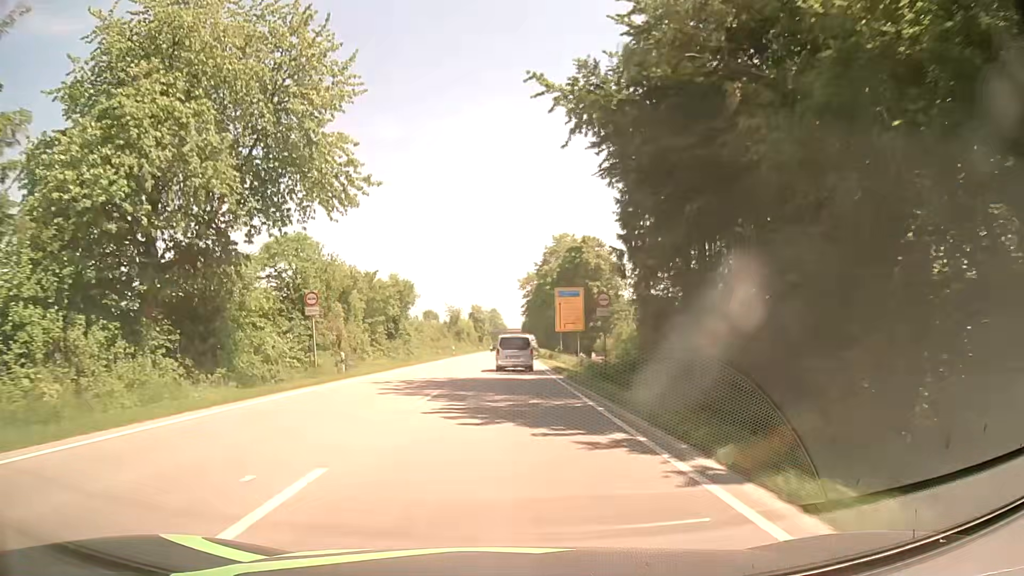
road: primary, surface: asphalt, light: Day
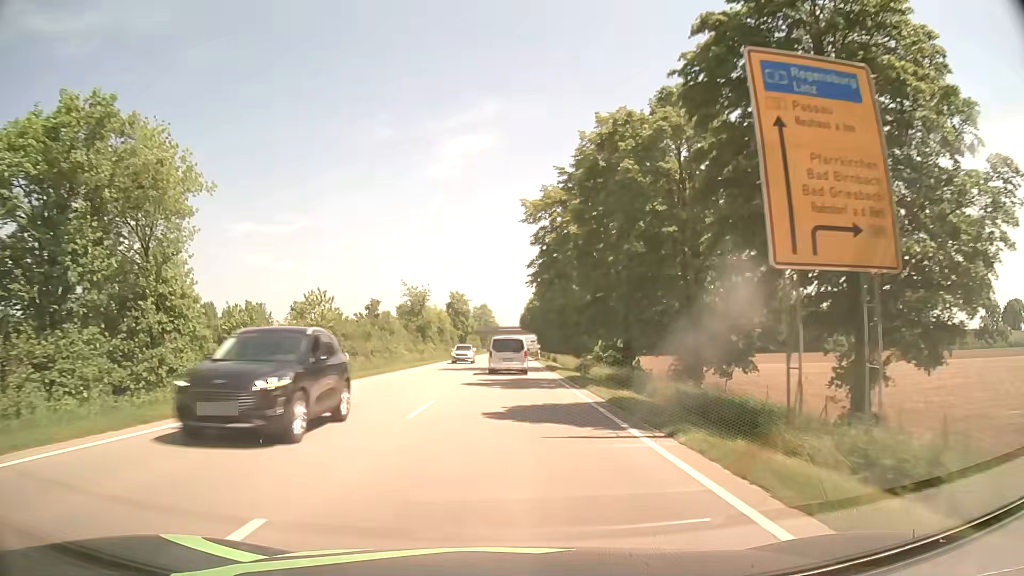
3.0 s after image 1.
(+0.3, +49.7) m; 0°
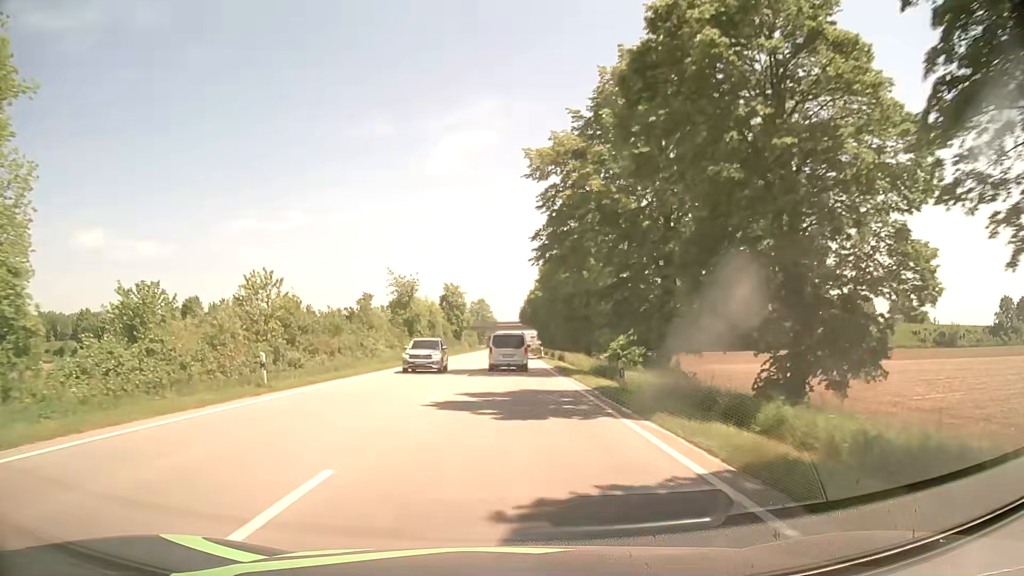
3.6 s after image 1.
(0.0, +9.8) m; 0°
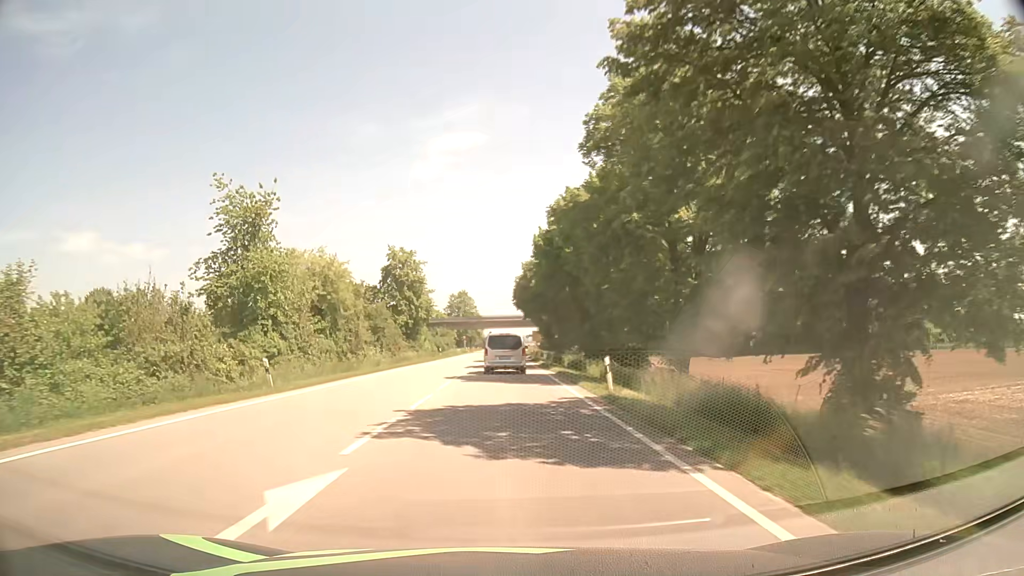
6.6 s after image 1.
(+0.4, +48.5) m; +1°
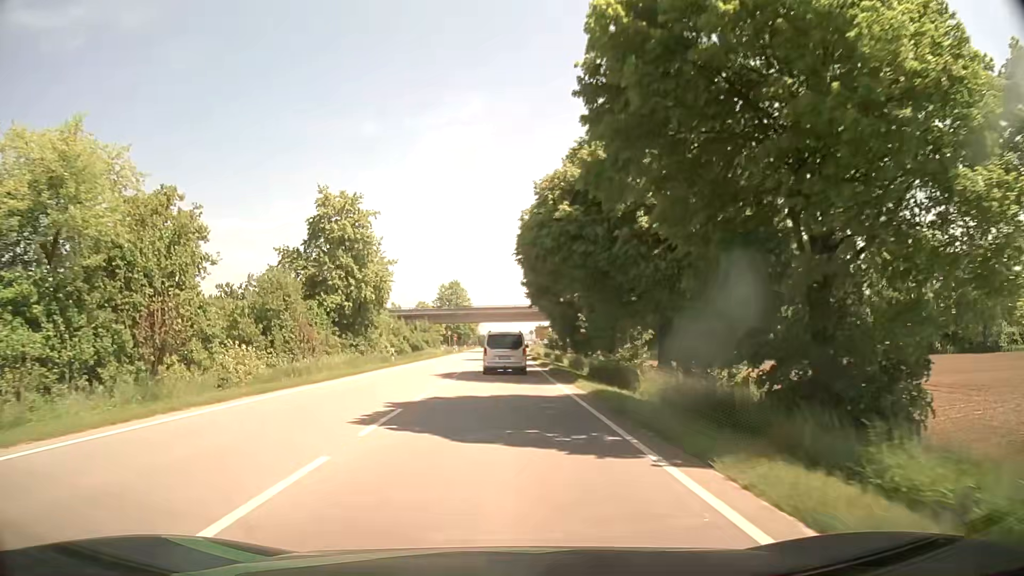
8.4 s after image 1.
(+0.1, +28.1) m; 0°
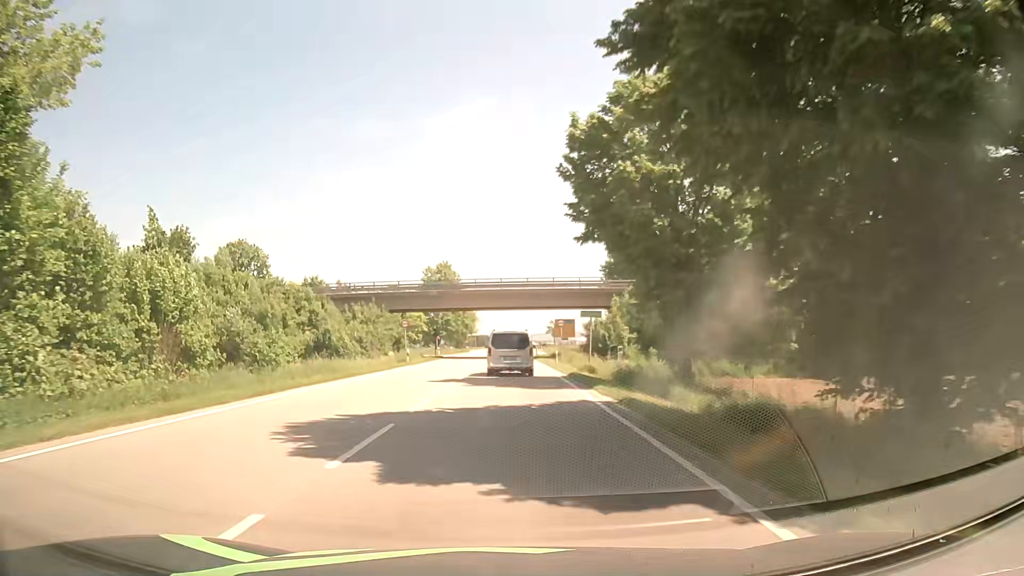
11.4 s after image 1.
(-0.4, +44.8) m; -1°
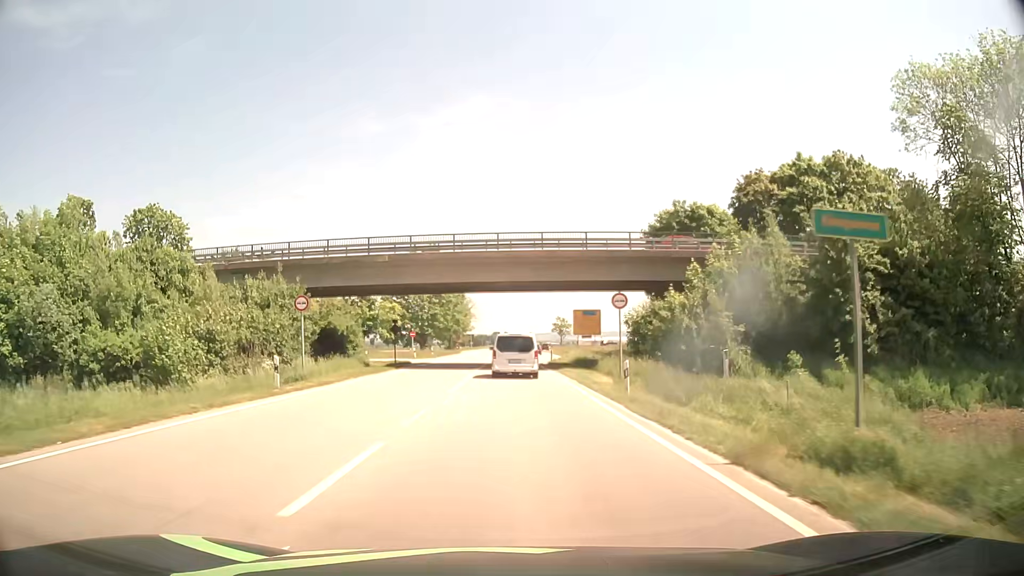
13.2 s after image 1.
(0.0, +25.7) m; 0°
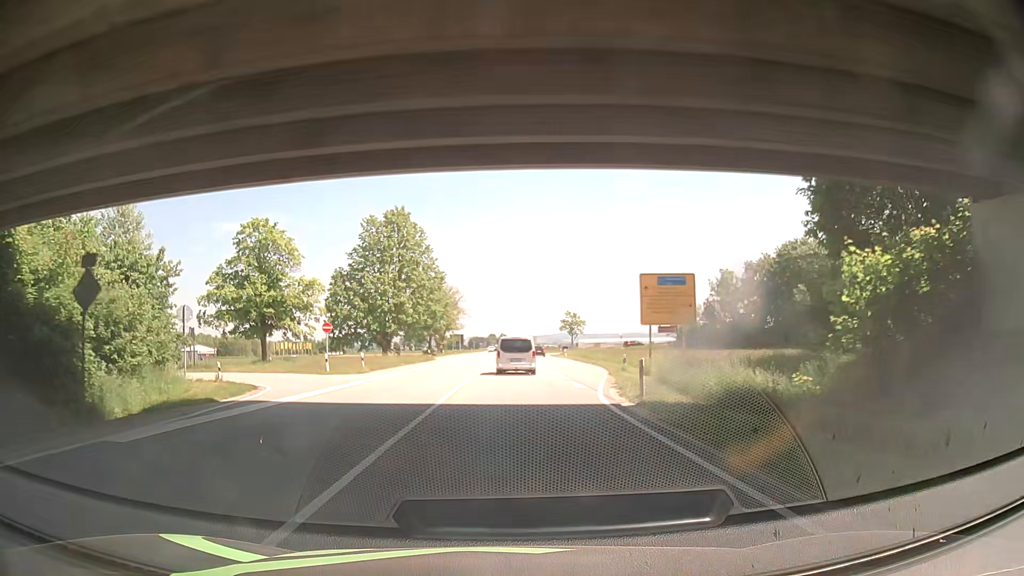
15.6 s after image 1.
(+0.1, +35.2) m; 0°
(0, +10) (0, +20) (0, +30) (0, +40) (+1, +50) (+1, +60) (+1, +70) (+1, +80) (+1, +90) (+1, +100) m
